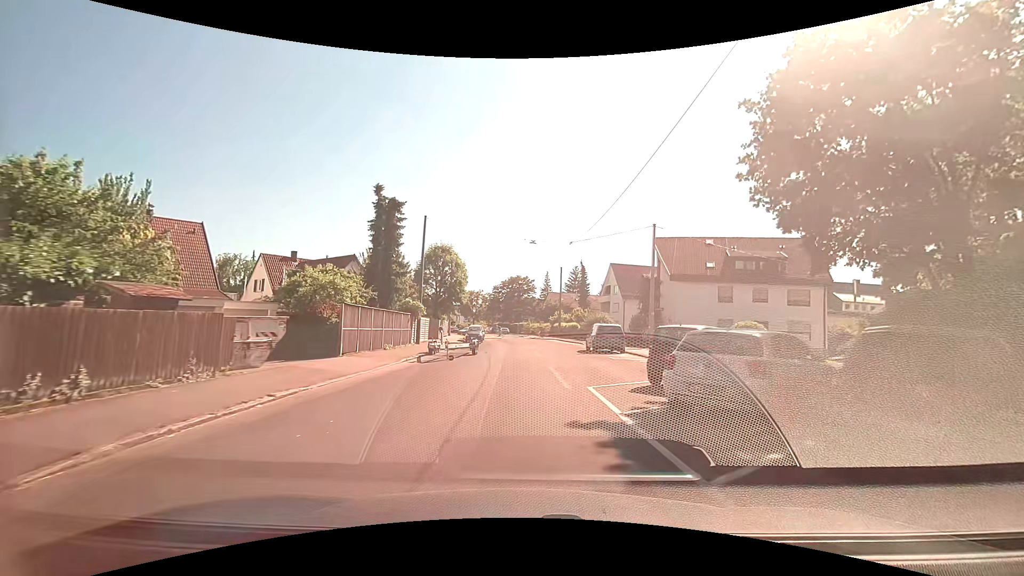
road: residential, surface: asphalt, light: Day
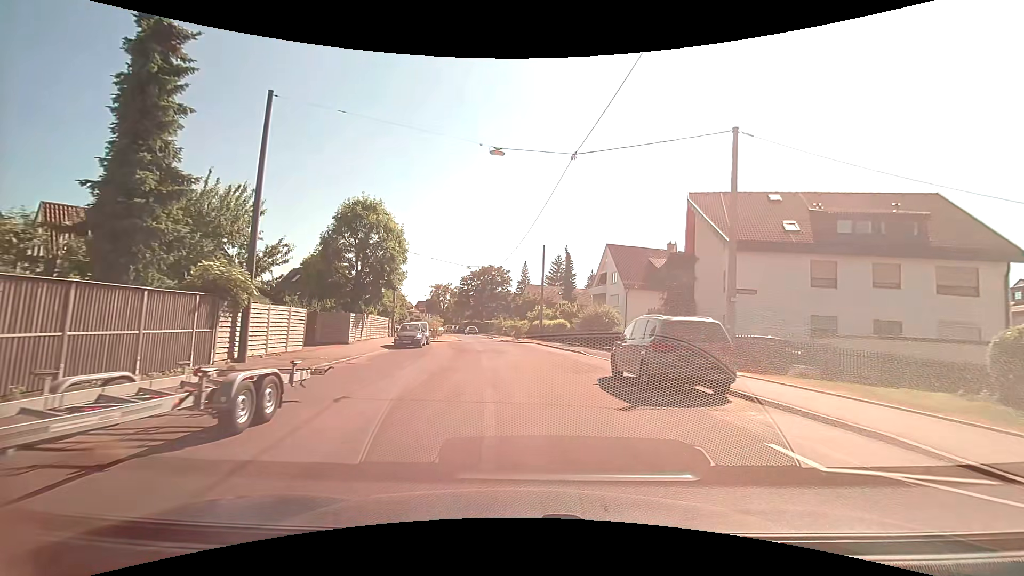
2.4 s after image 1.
(+1.0, +18.9) m; +3°
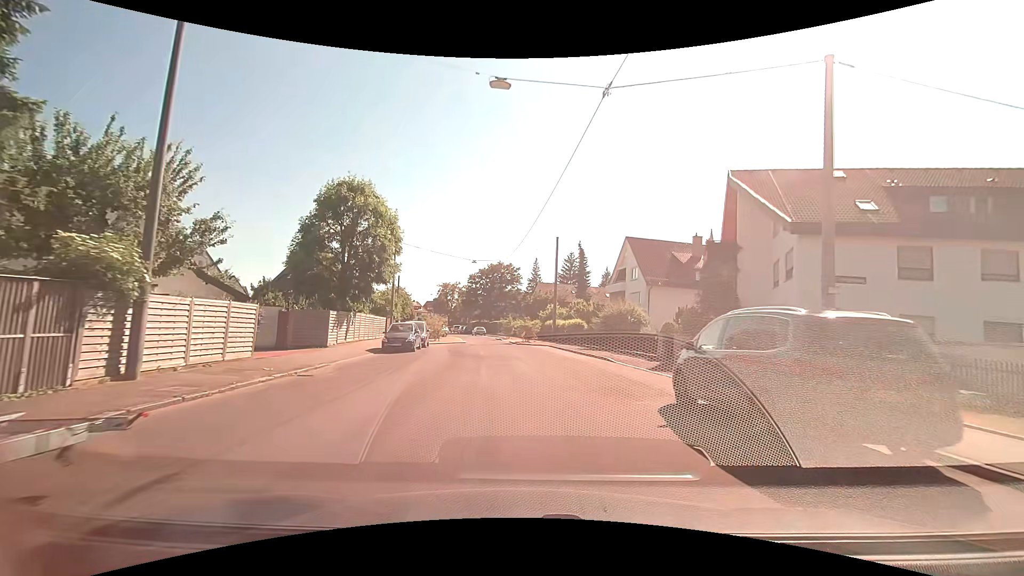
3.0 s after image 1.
(0.0, +5.1) m; -1°
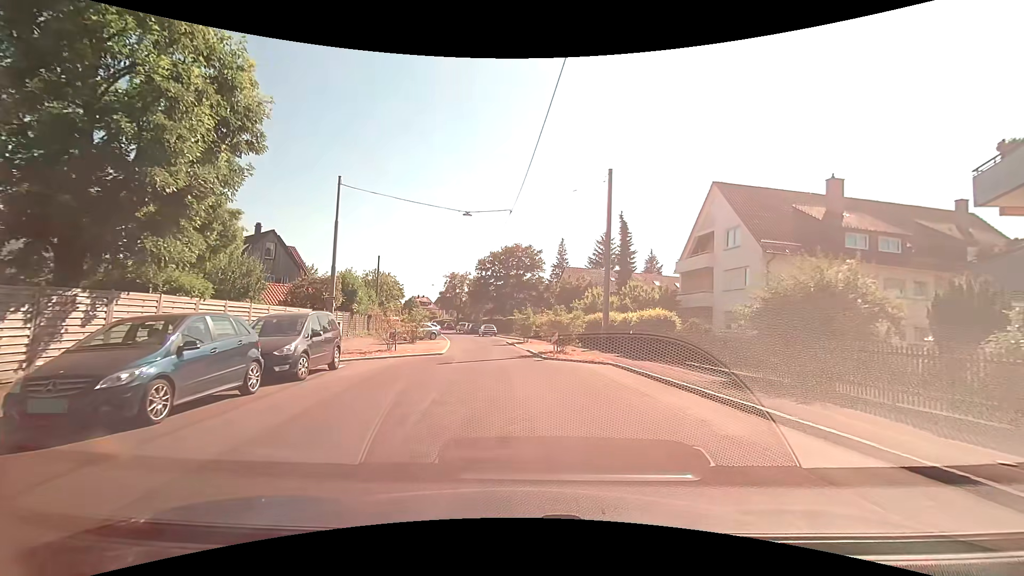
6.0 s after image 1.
(-0.5, +19.9) m; -3°
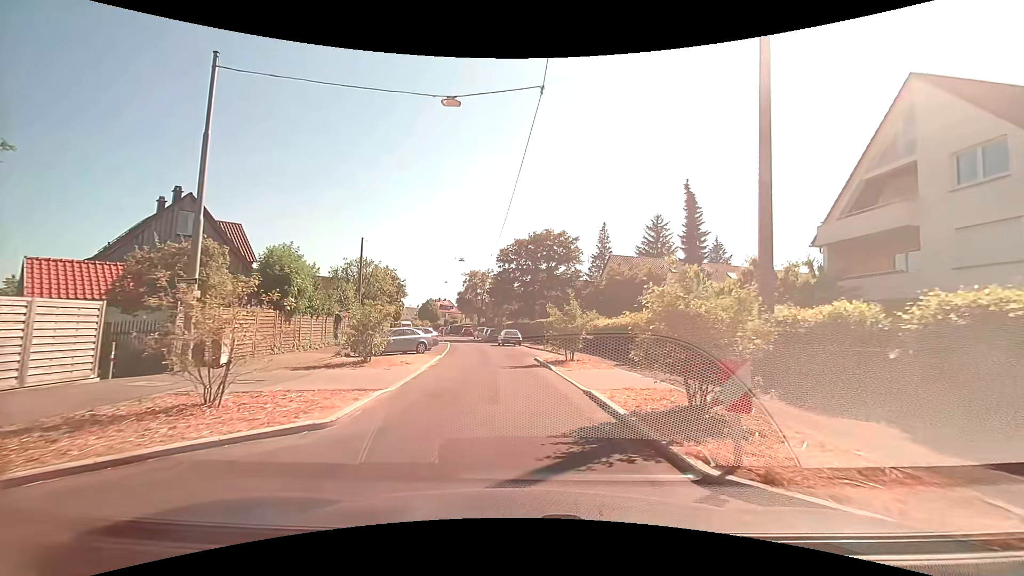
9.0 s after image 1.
(-0.3, +15.5) m; -3°
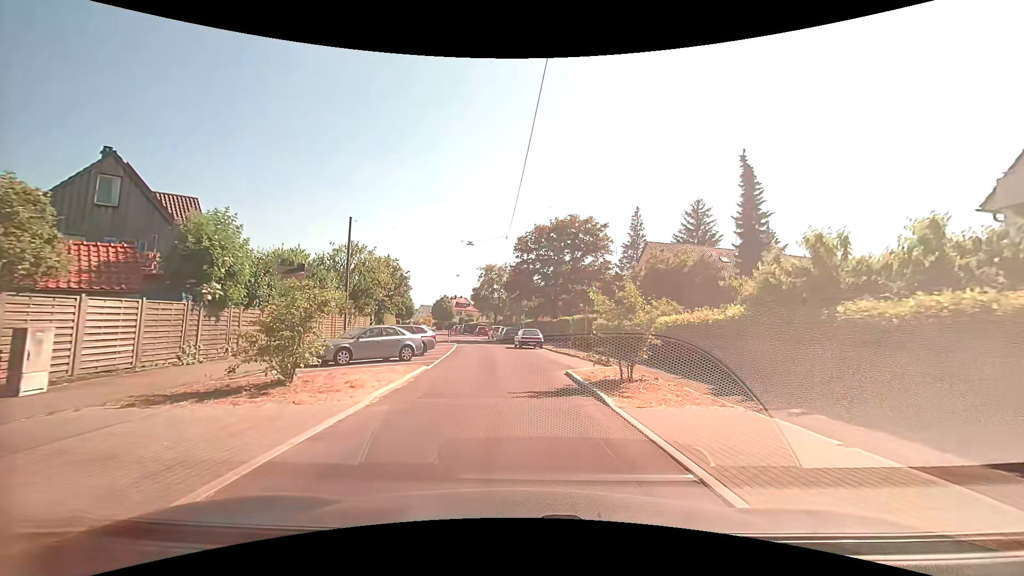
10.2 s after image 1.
(-0.1, +7.7) m; -2°
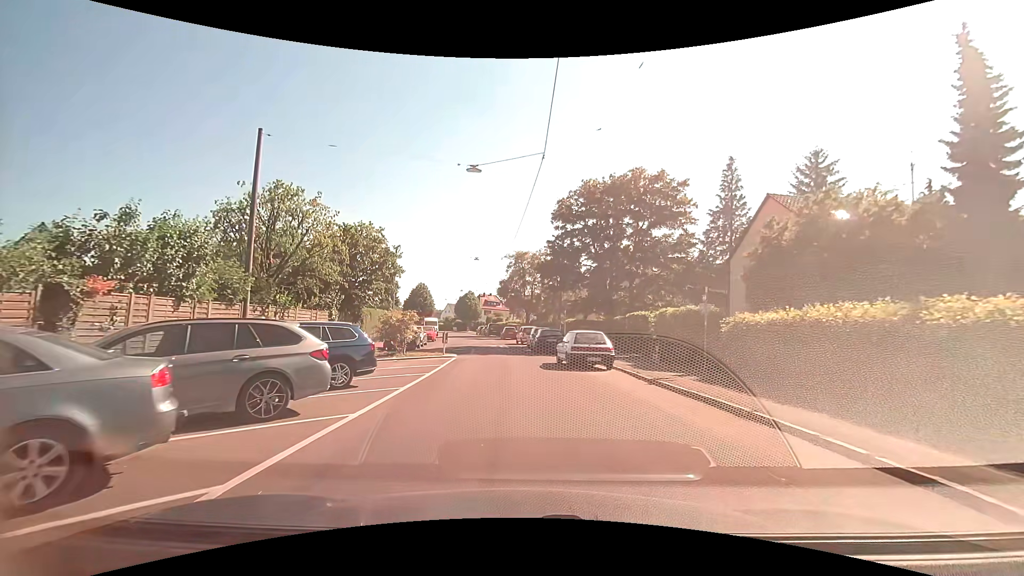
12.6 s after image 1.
(-0.6, +16.4) m; -4°
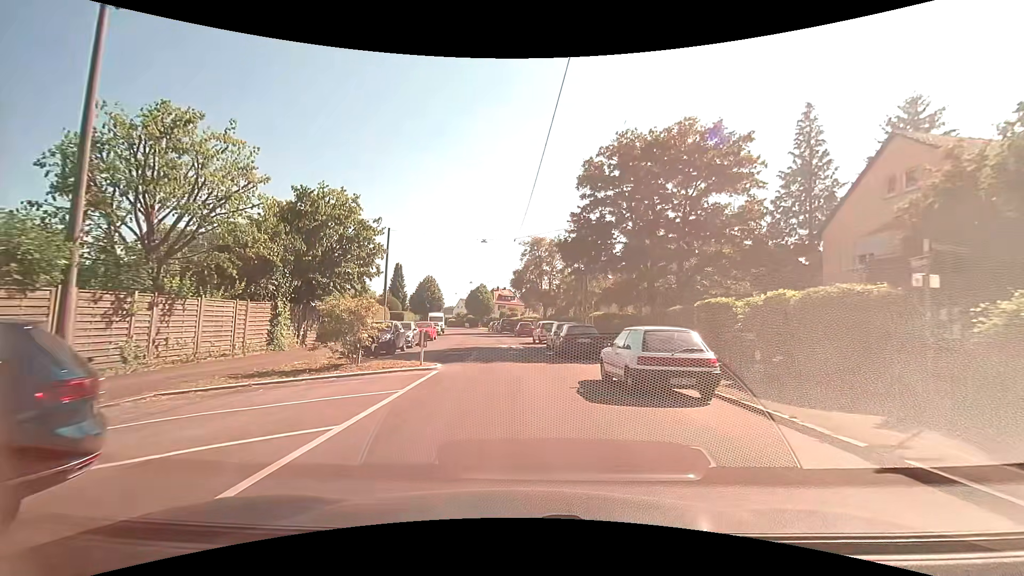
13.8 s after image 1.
(-0.1, +8.1) m; -1°
